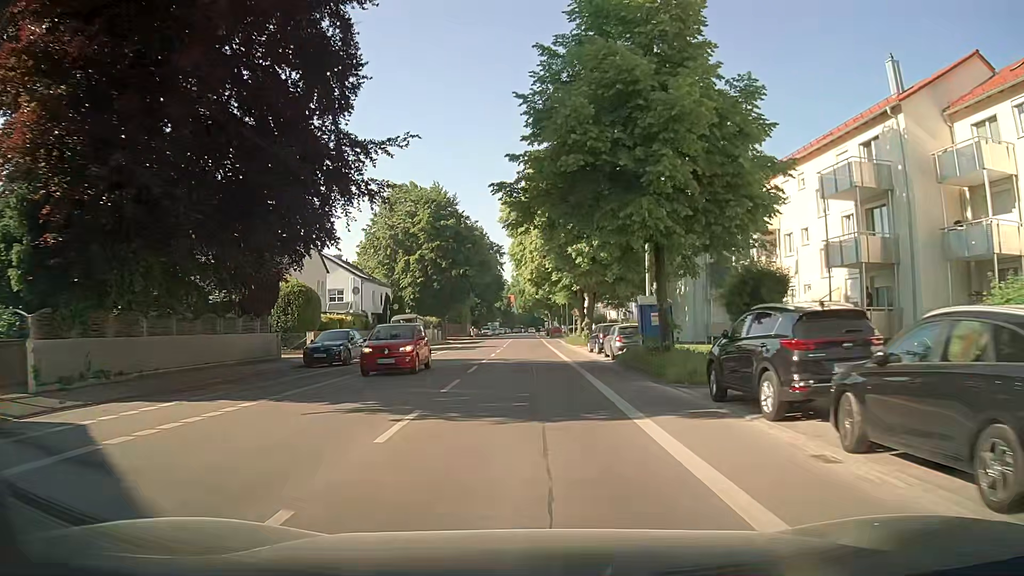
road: secondary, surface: asphalt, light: Day
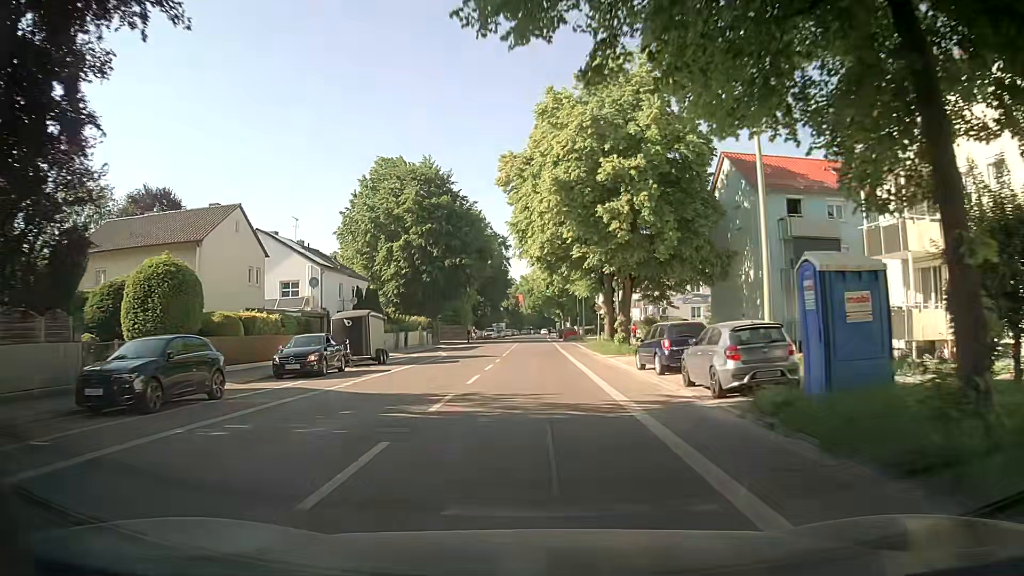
(-0.1, +14.8) m; -1°
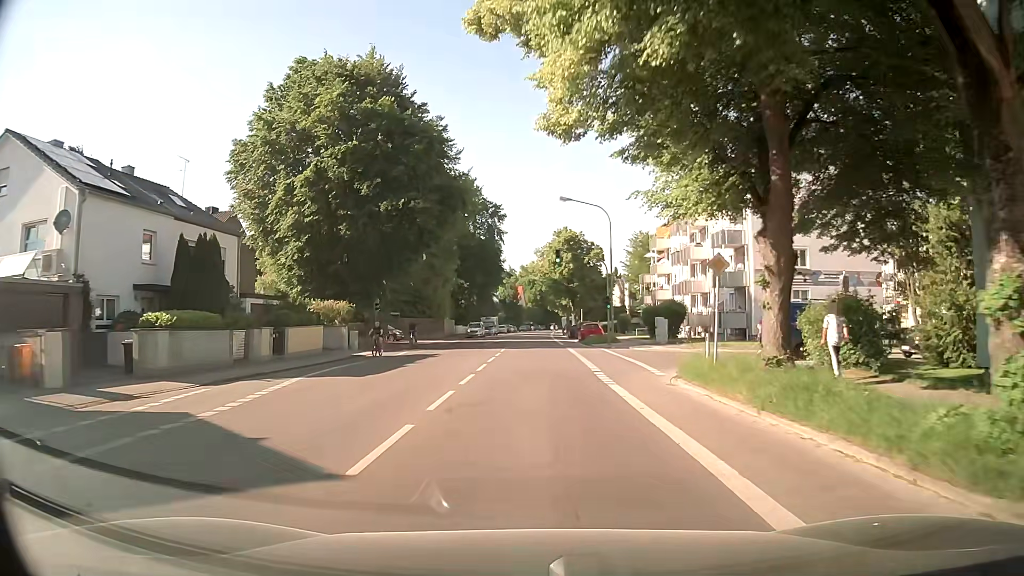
(0.0, +28.7) m; 0°
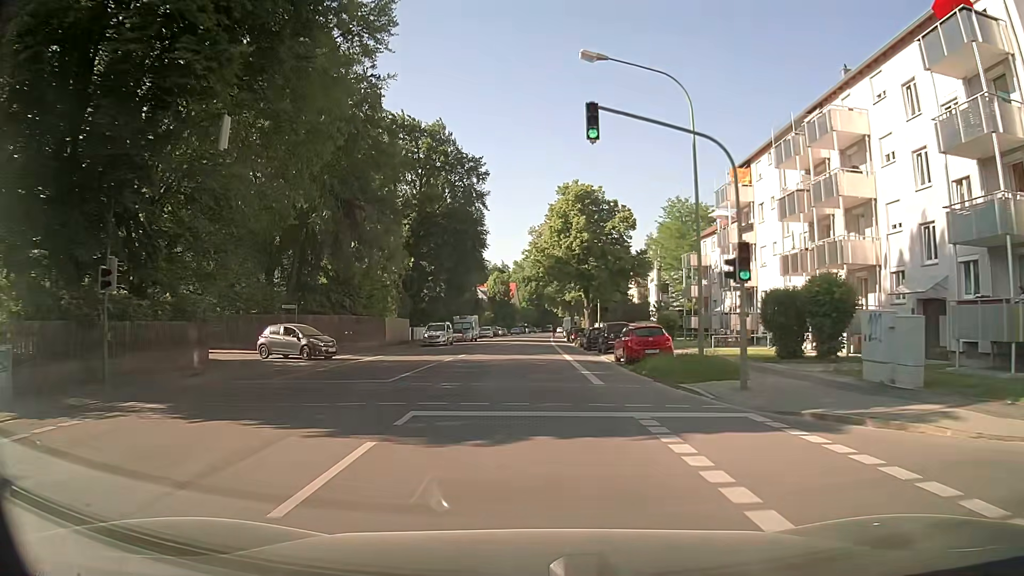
(+0.1, +28.5) m; +1°
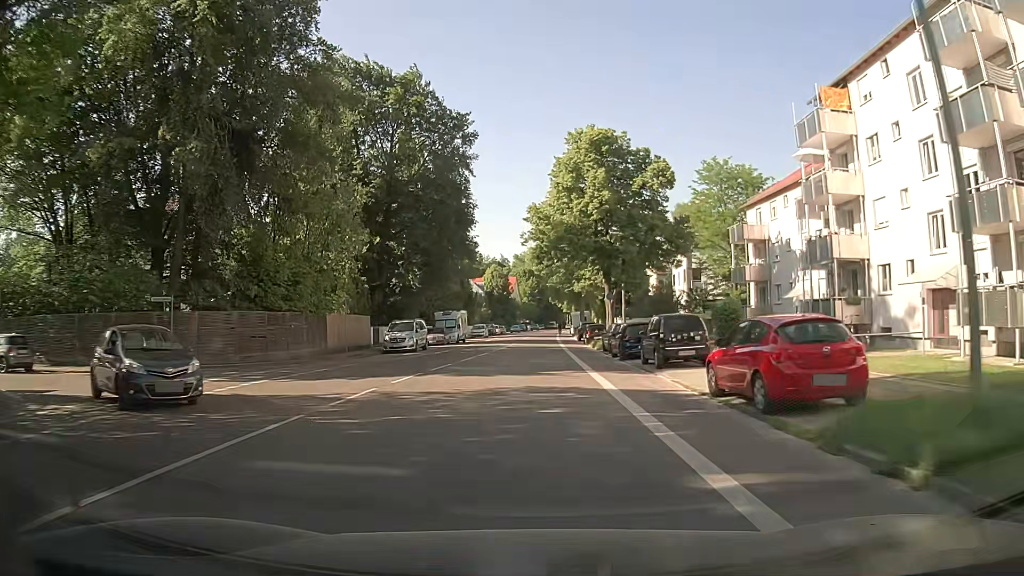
(0.0, +14.8) m; +1°
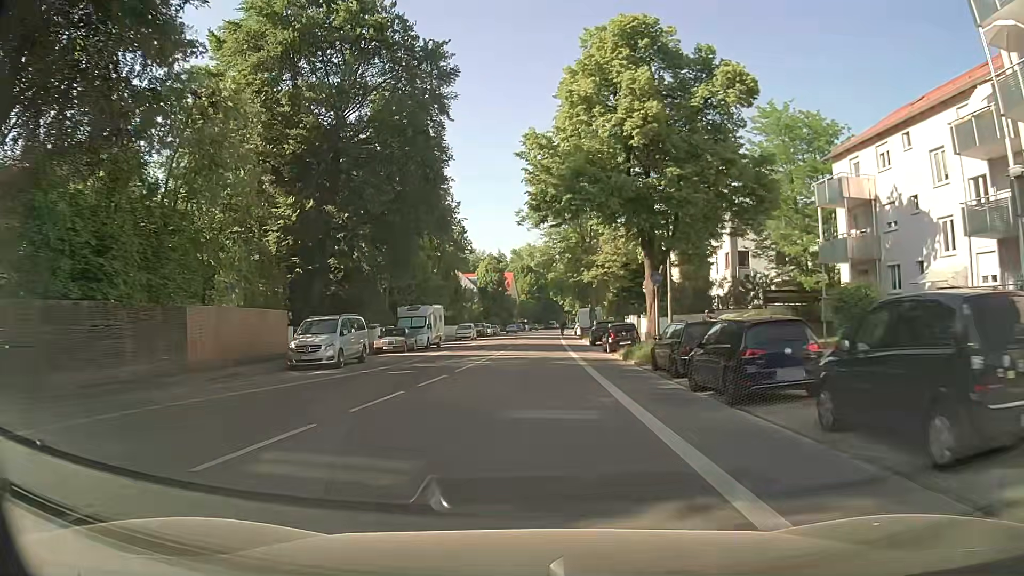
(-0.2, +15.0) m; -1°
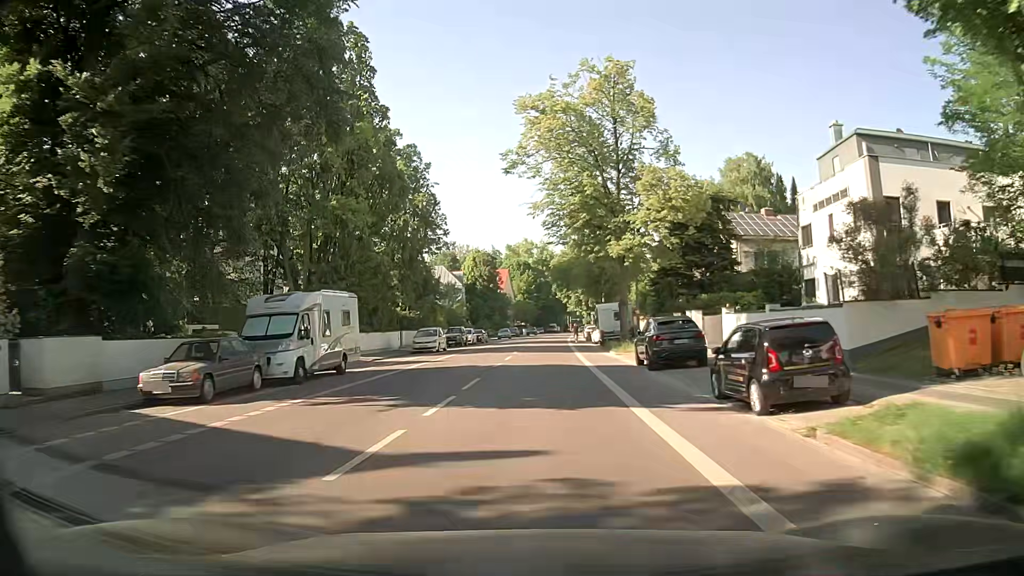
(+0.1, +22.2) m; 0°
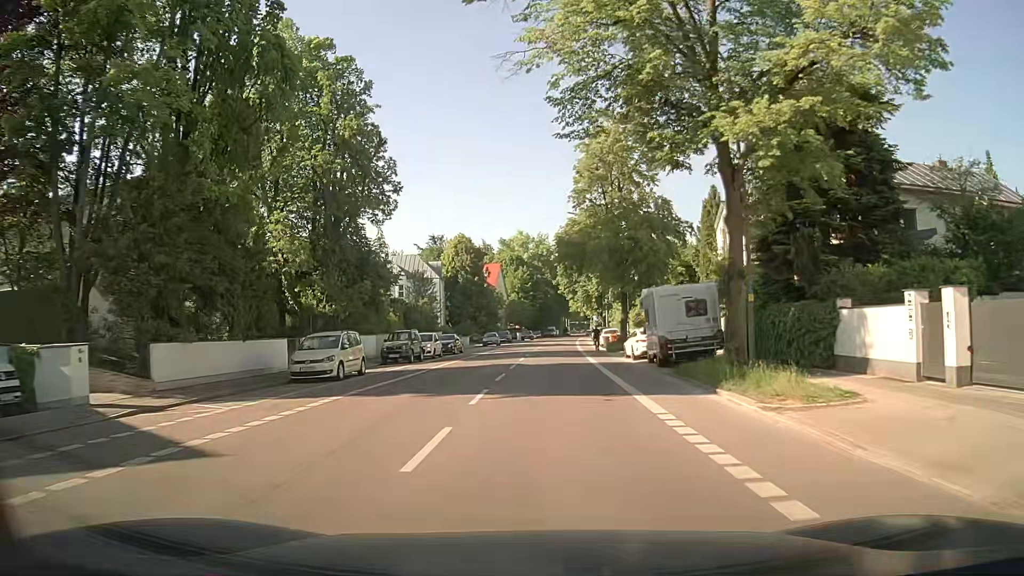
(+0.1, +21.8) m; 0°
(0, +10) (0, +20) (+1, +30) (+1, +40) (+1, +50) (+2, +60) (+2, +70) (+3, +80) (+4, +90) (+5, +100) m
